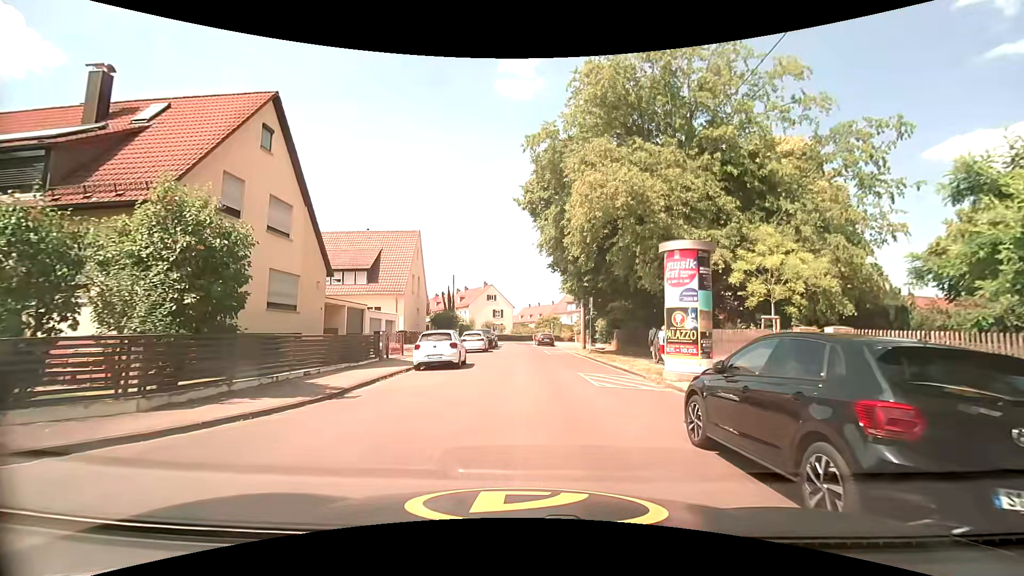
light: Day
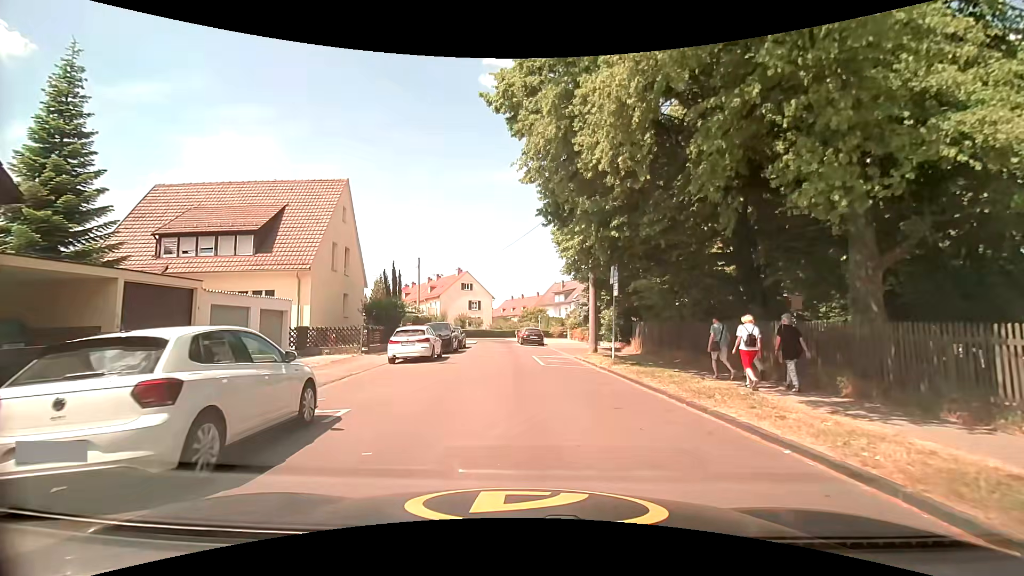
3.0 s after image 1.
(0.0, +14.1) m; +1°
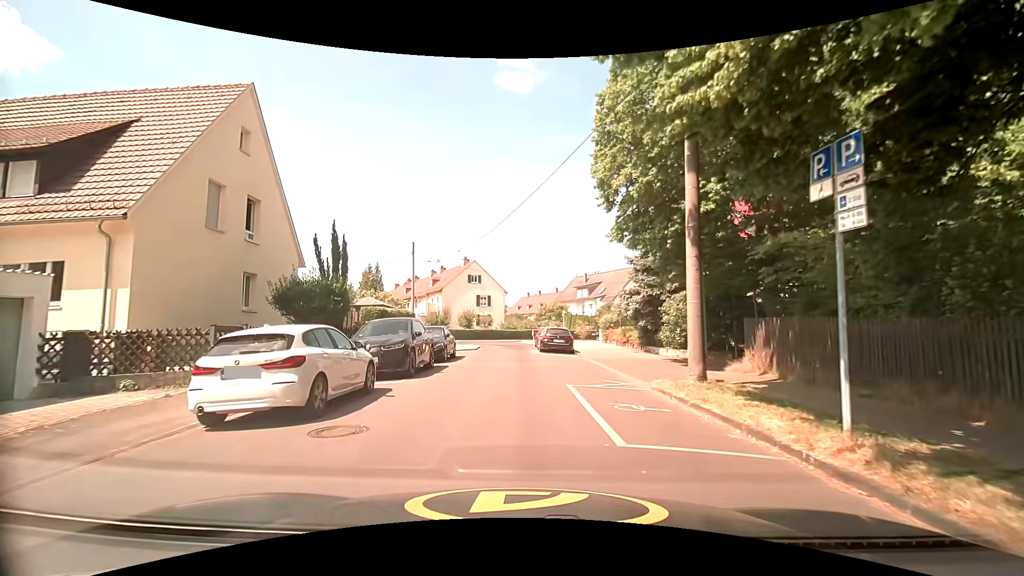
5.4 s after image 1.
(-0.3, +12.5) m; -2°
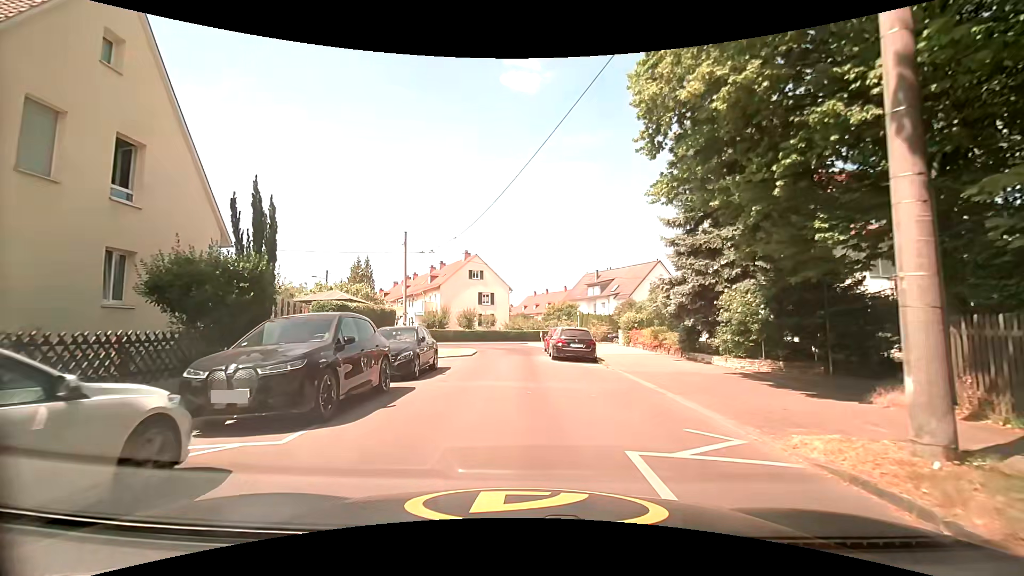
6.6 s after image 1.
(-0.1, +6.3) m; -1°
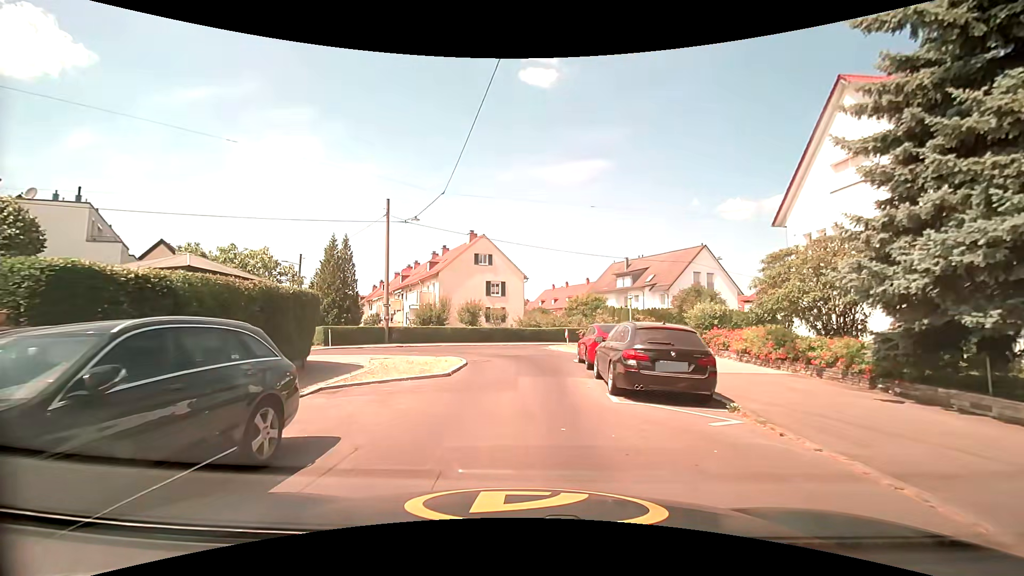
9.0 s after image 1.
(-0.2, +11.3) m; -4°
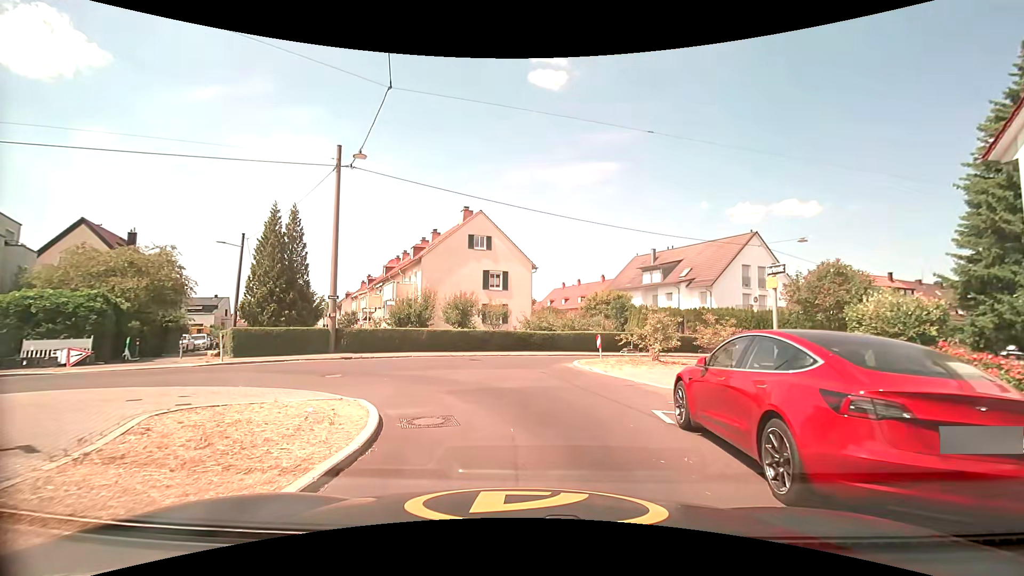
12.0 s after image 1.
(+0.3, +11.2) m; +1°
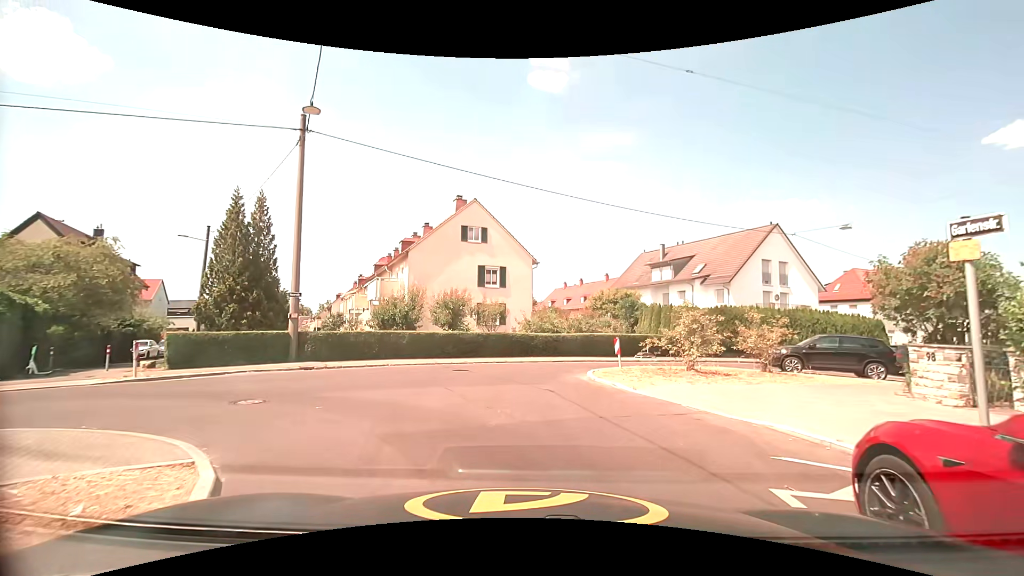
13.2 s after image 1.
(0.0, +4.1) m; +1°
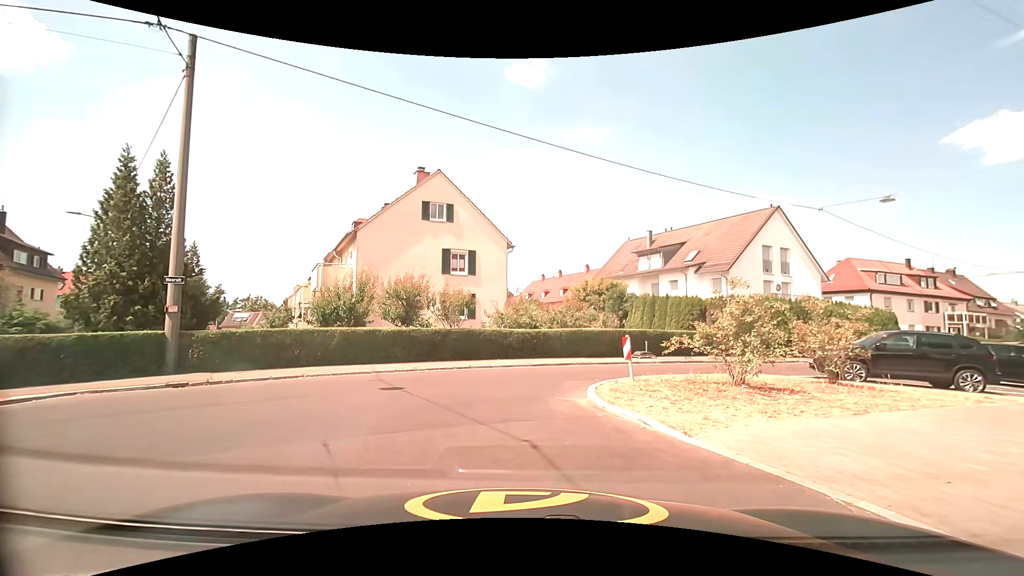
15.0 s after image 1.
(+0.1, +5.3) m; +3°
(-1, +10) (+4, +18) (+12, +23) (+21, +28) (+30, +33) (+38, +39) (+47, +44) (+56, +48) (+65, +52) (+74, +56) m
